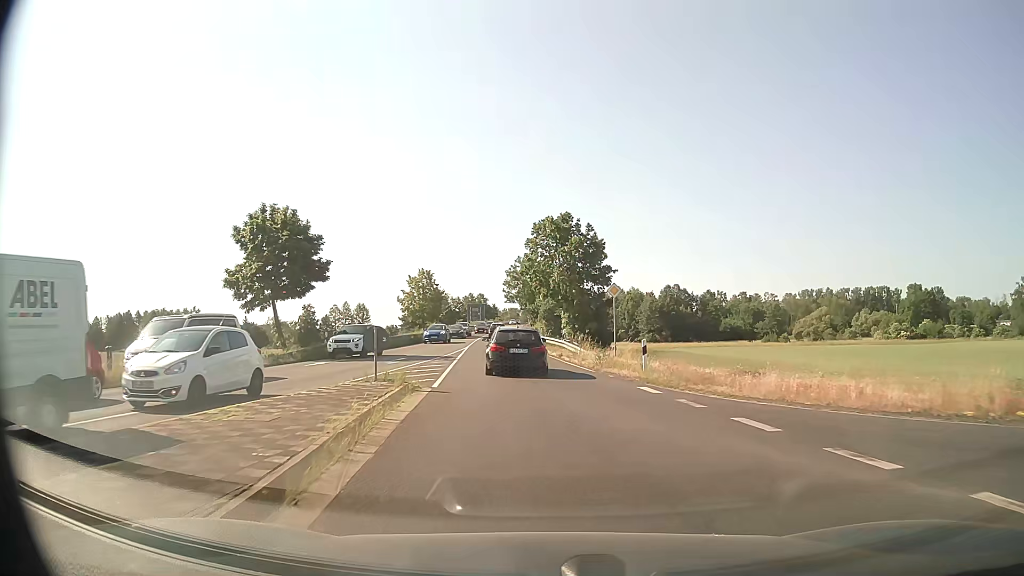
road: primary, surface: asphalt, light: Day
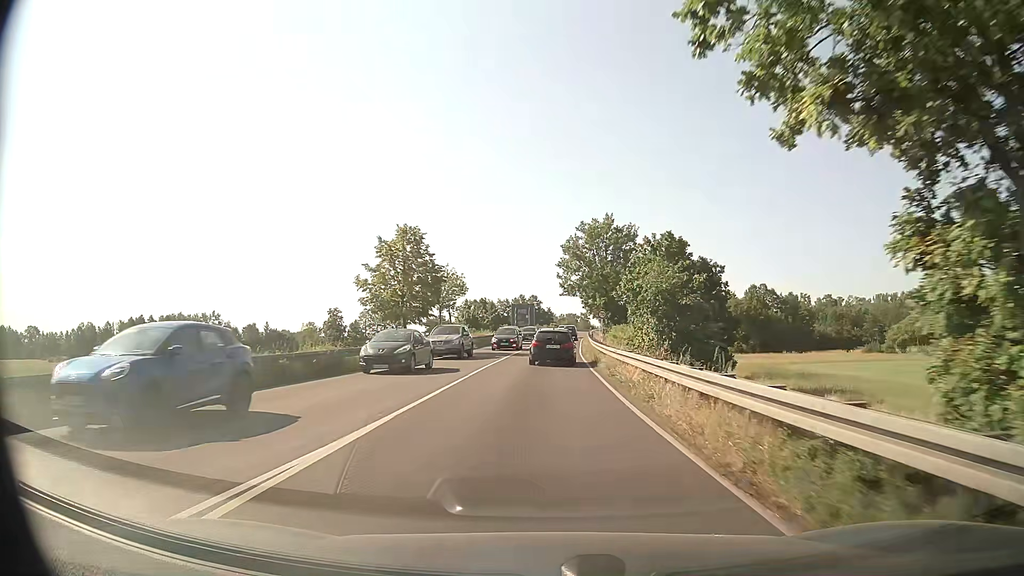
(-1.7, +36.1) m; -5°
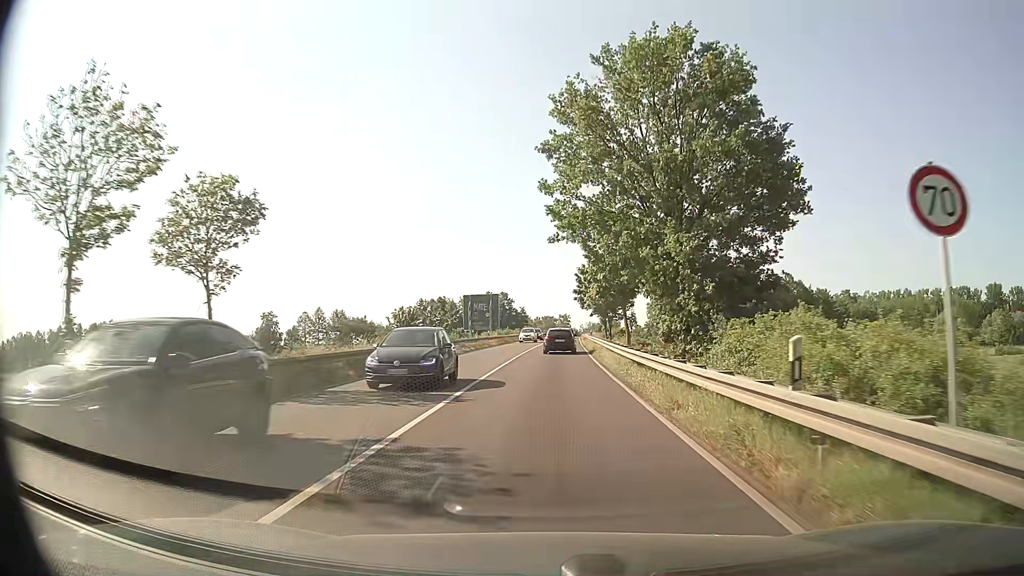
(+0.3, +39.5) m; +2°
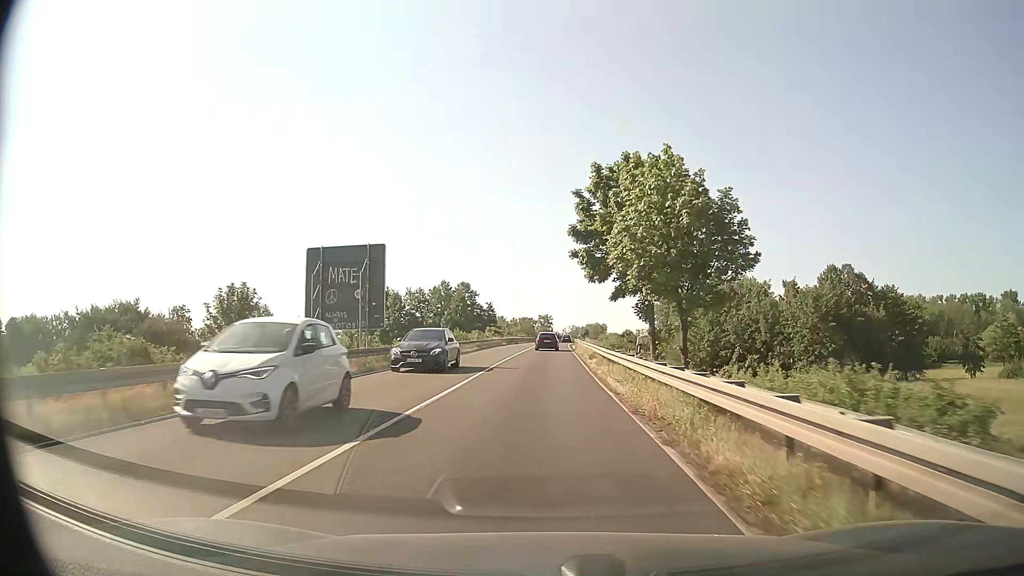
(+1.1, +42.3) m; +2°
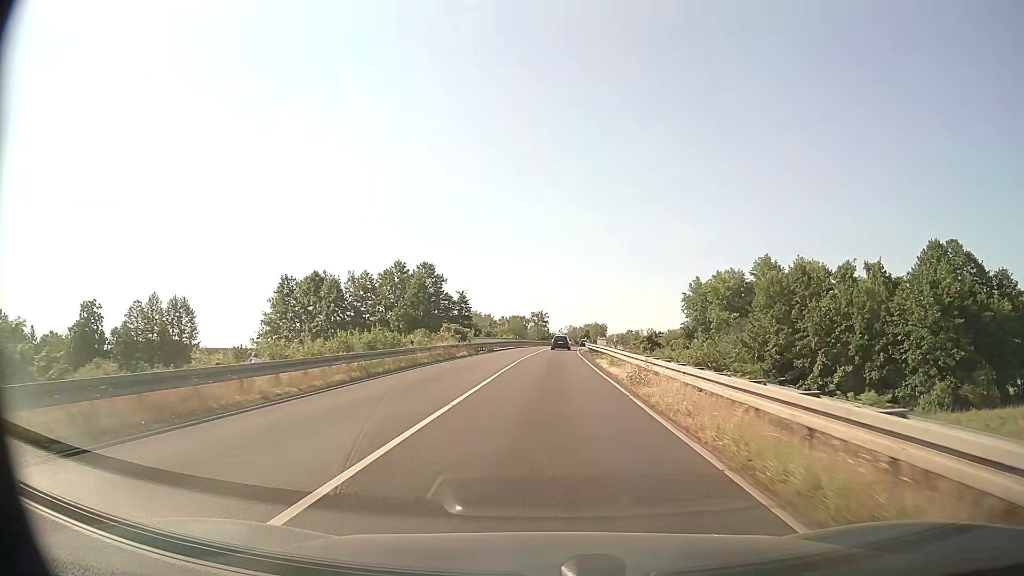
(+0.1, +35.8) m; 0°
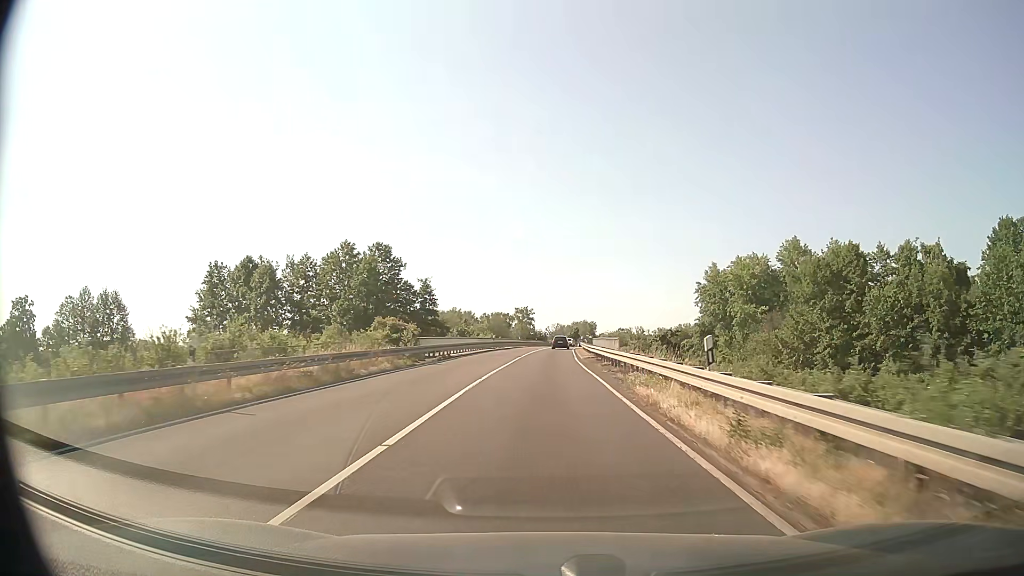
(+0.3, +18.6) m; +1°
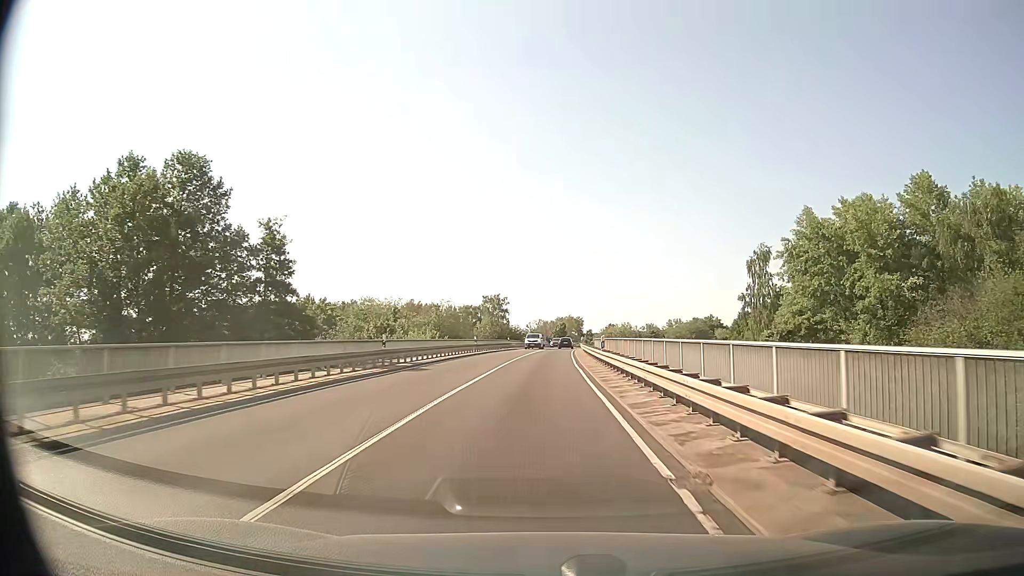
(+0.6, +38.0) m; +2°
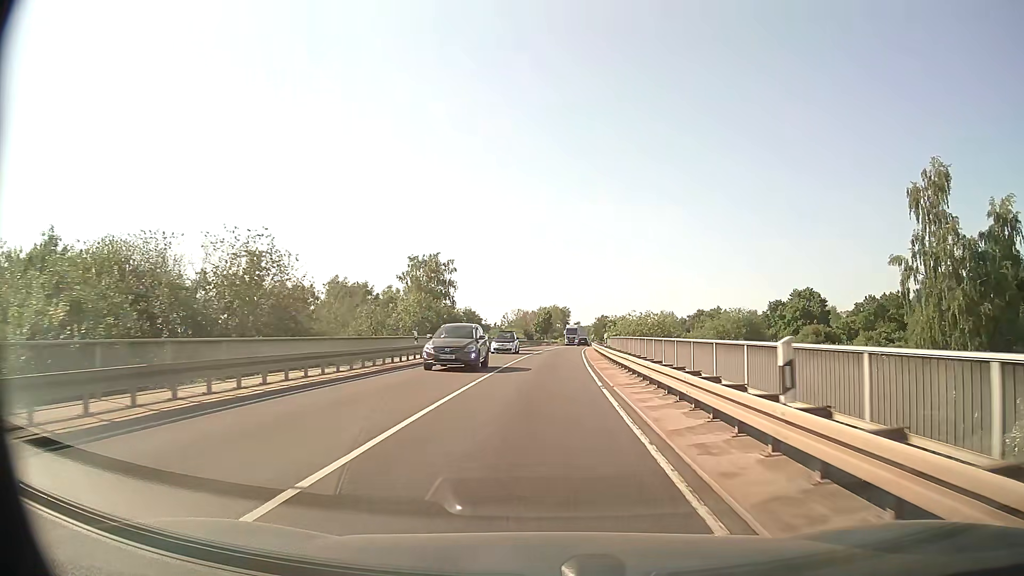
(+0.6, +47.9) m; +1°
(0, +10) (0, +20) (0, +30) (+1, +40) (+1, +50) (+2, +60) (+2, +70) (+3, +80) (+4, +90) (+5, +100) m
